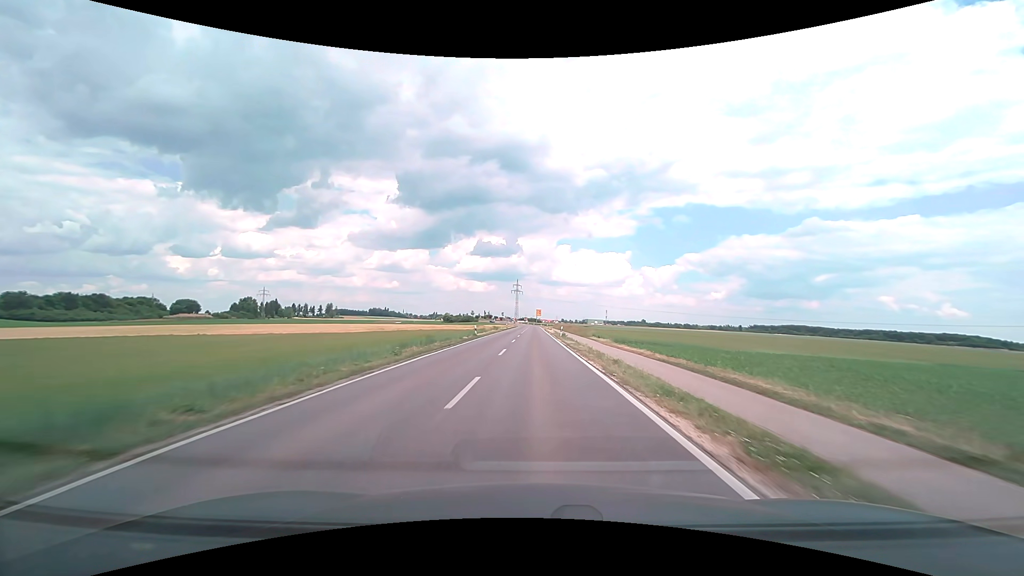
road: secondary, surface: asphalt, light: Day
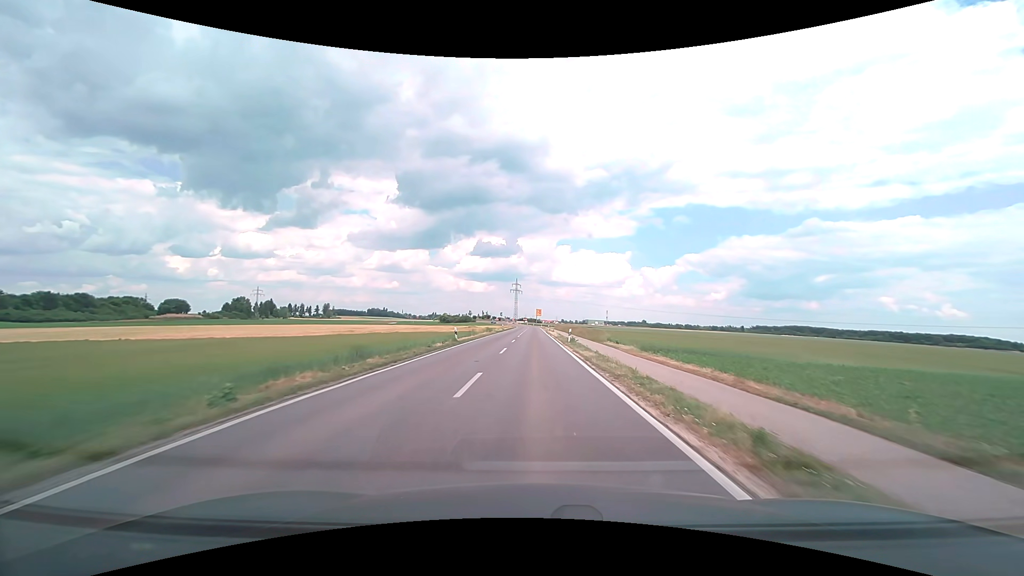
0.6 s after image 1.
(0.0, +10.6) m; 0°
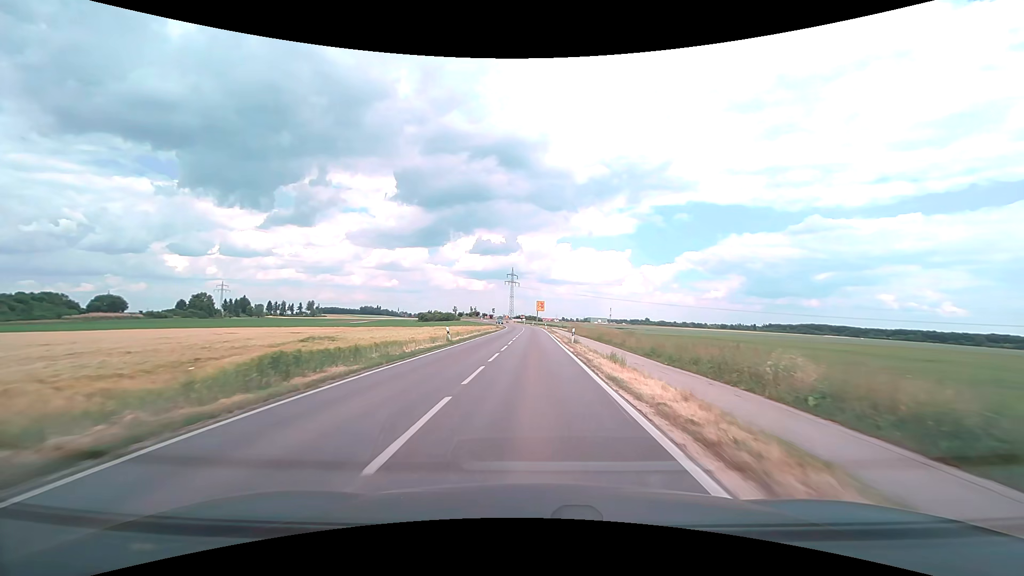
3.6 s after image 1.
(-0.1, +52.6) m; 0°
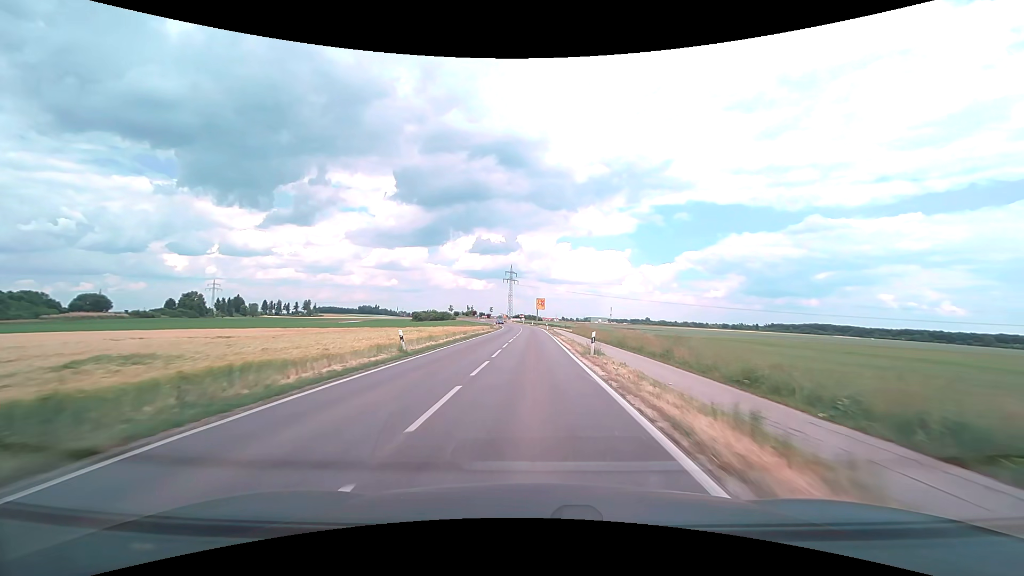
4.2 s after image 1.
(0.0, +10.5) m; 0°
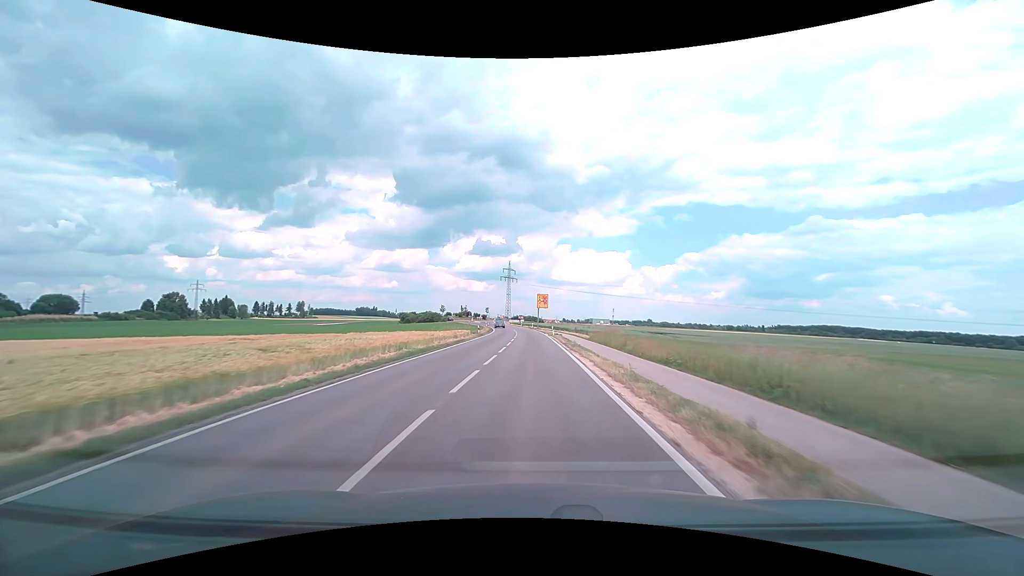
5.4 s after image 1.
(0.0, +20.9) m; 0°
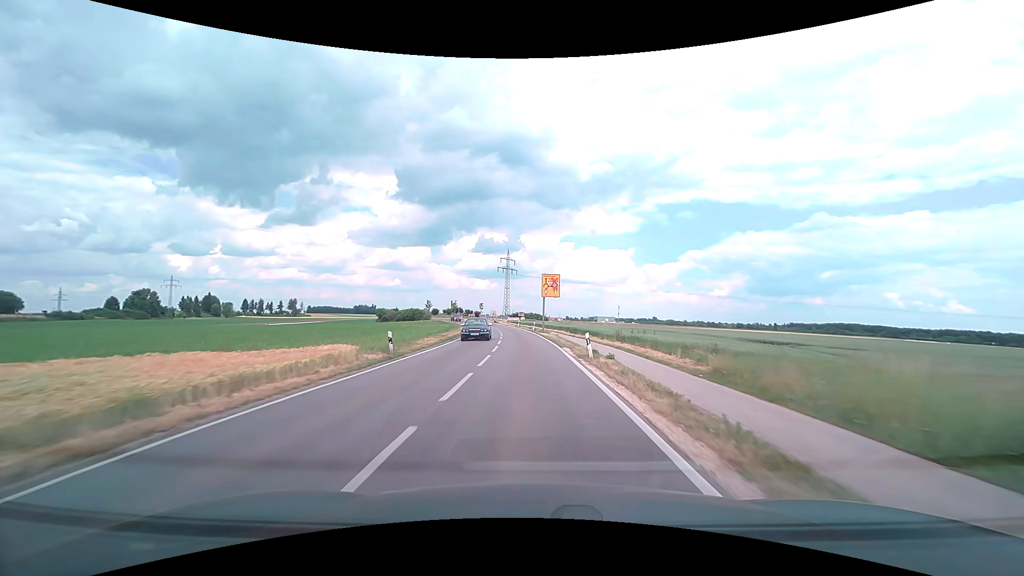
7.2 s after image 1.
(-0.1, +31.1) m; 0°
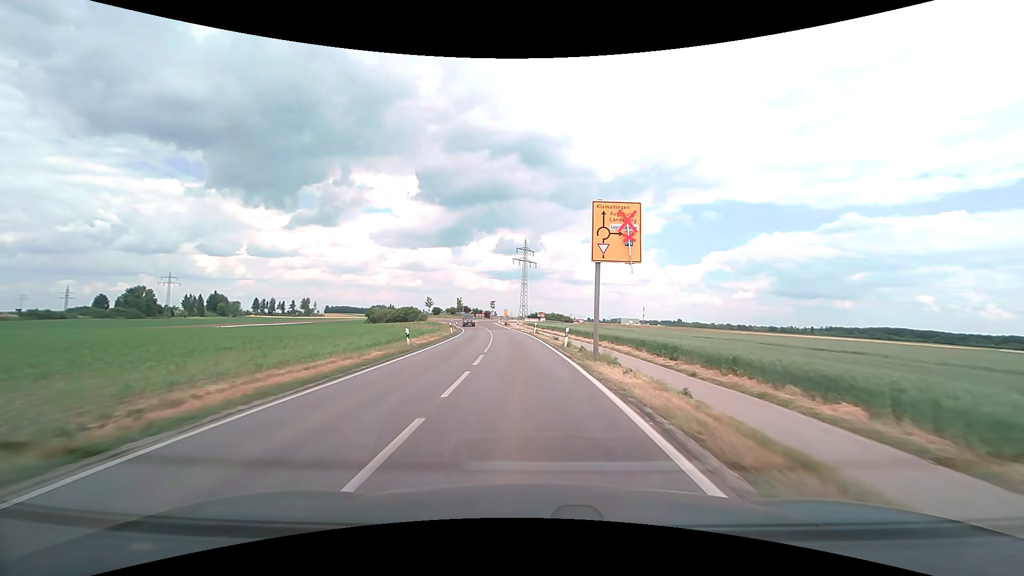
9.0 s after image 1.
(-0.5, +29.7) m; -2°
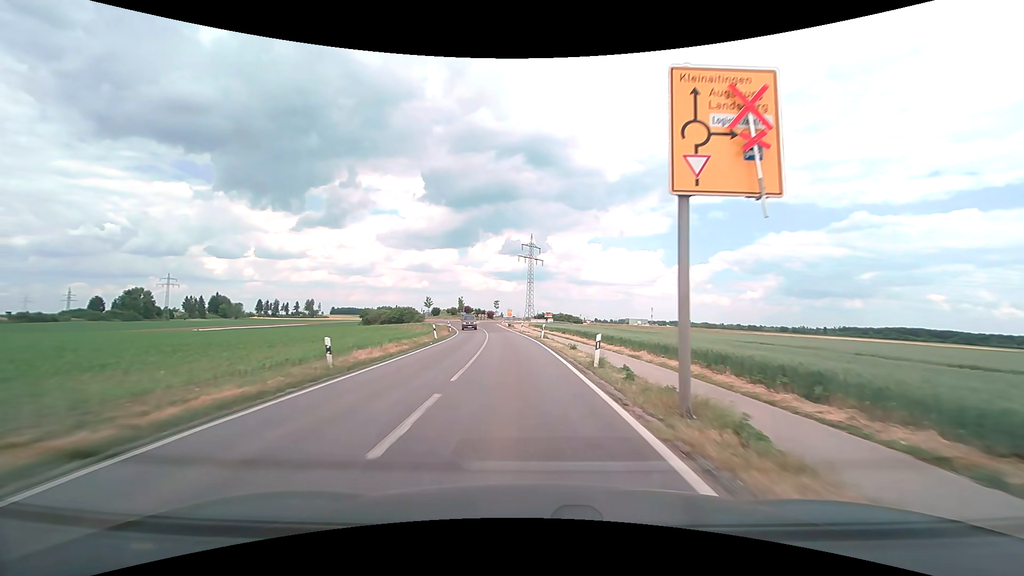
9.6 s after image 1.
(-0.1, +9.6) m; -1°
(0, +10) (0, +20) (-1, +30) (-2, +40) (-3, +50) (-4, +60) (-6, +70) (-7, +80) (-9, +89) (-10, +99) m
